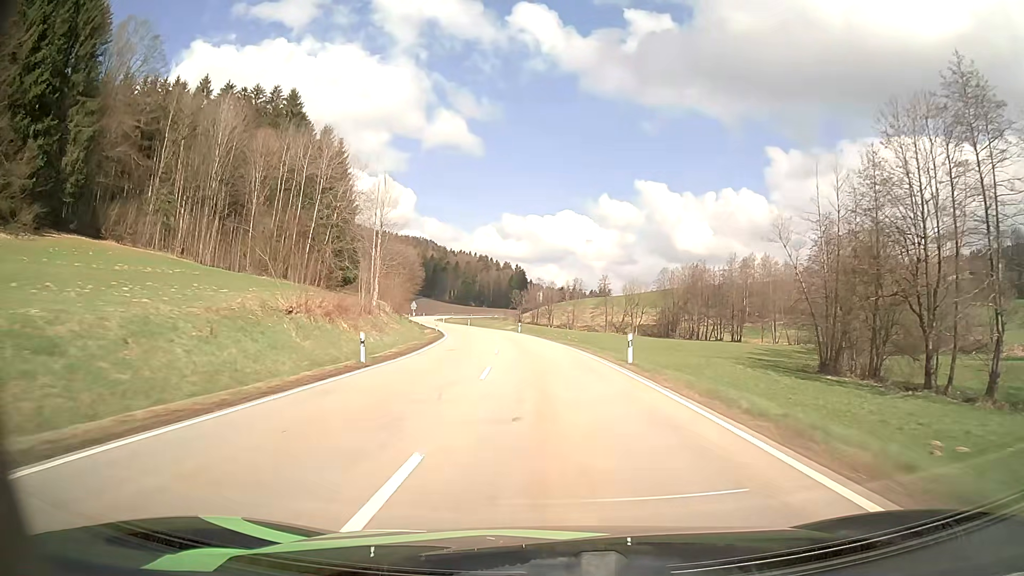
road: secondary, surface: asphalt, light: Day
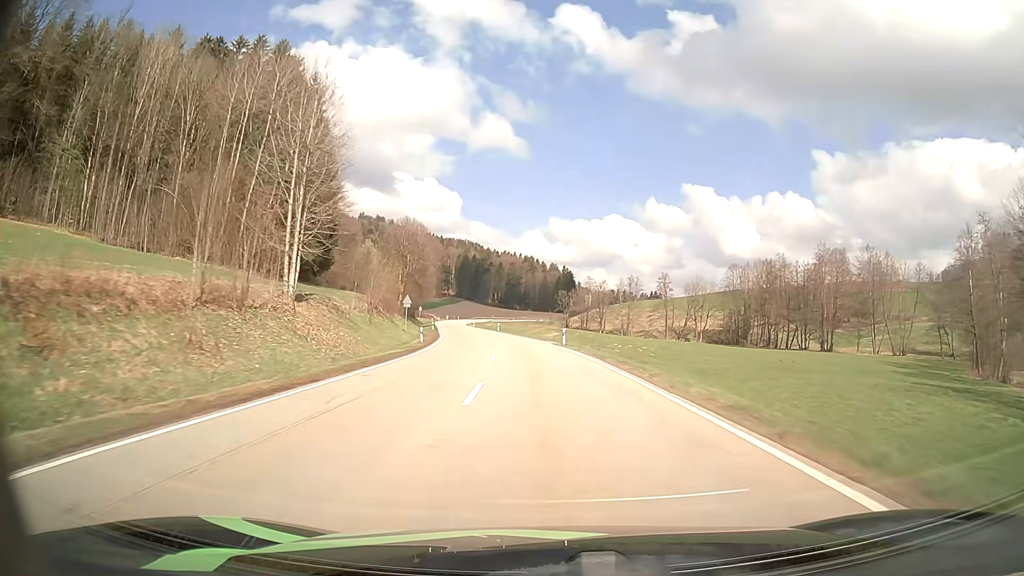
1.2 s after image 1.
(-1.1, +30.4) m; -4°
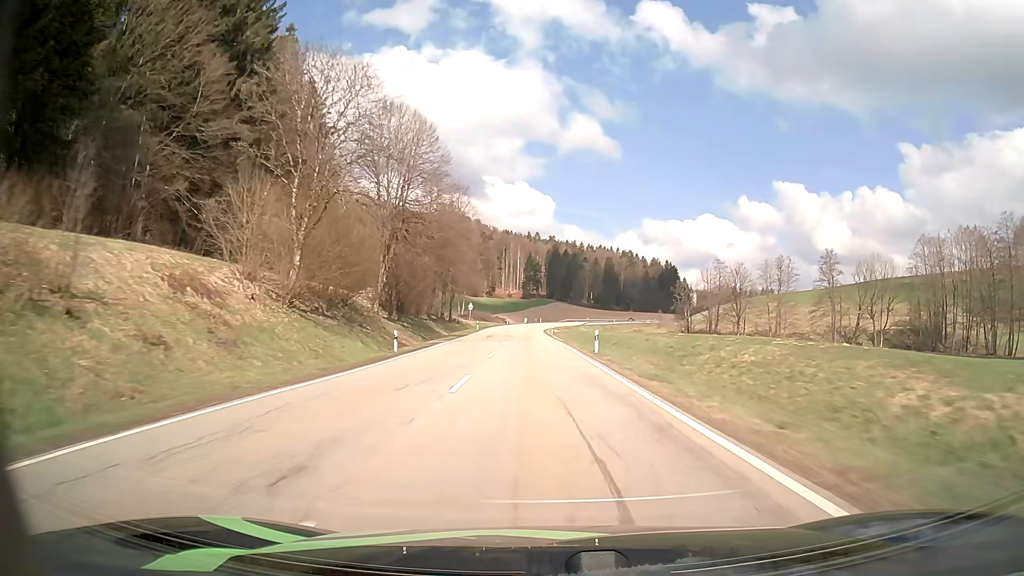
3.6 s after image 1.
(-4.4, +61.8) m; -8°
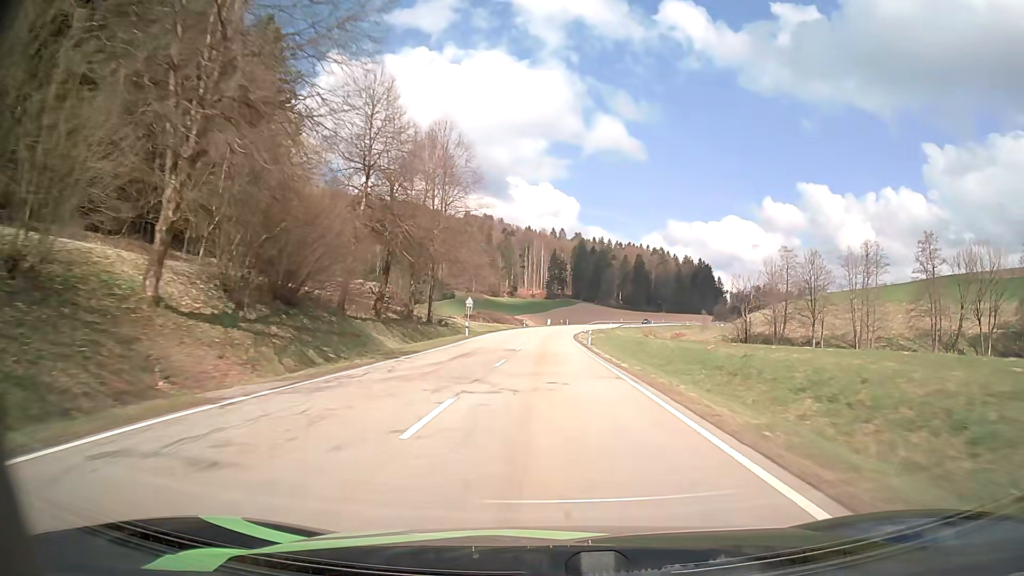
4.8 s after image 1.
(-0.7, +31.2) m; -2°
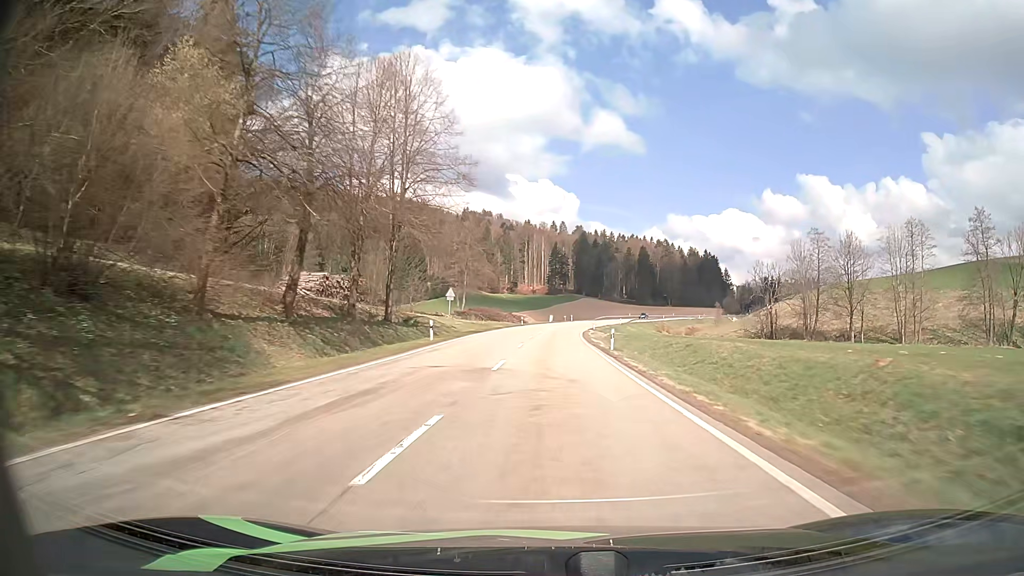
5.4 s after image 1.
(0.0, +15.4) m; 0°
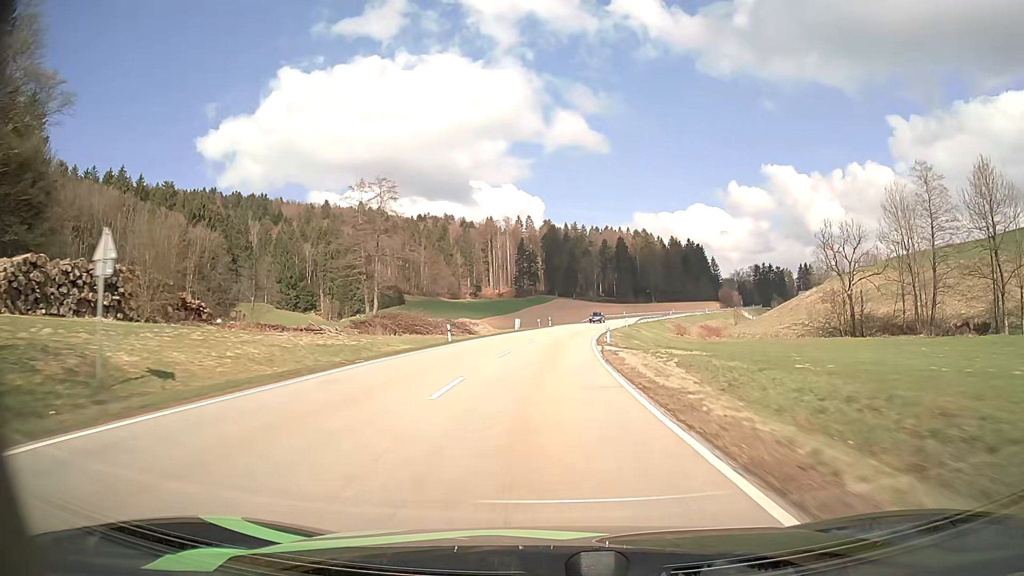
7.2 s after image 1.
(+0.7, +45.5) m; +2°
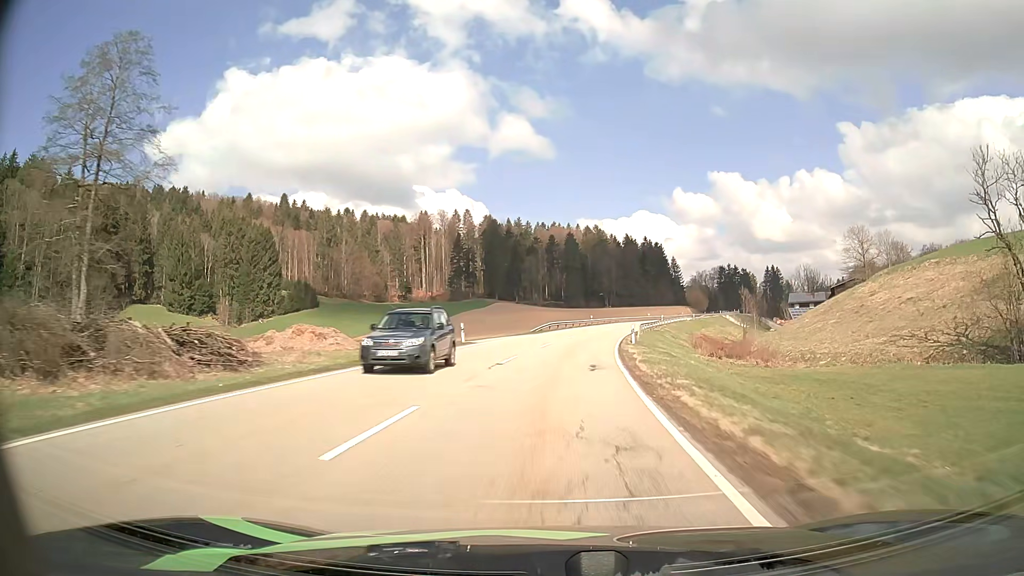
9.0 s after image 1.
(+1.7, +43.7) m; +5°
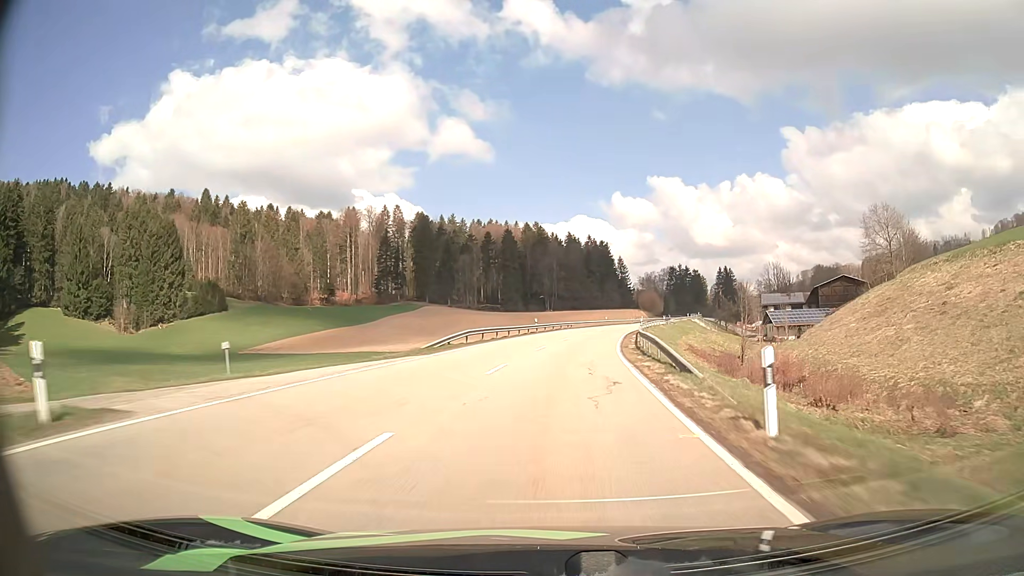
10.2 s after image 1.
(+1.2, +28.5) m; +5°
(0, +10) (+1, +20) (+2, +30) (+3, +40) (+4, +50) (+6, +60) (+8, +69) (+10, +79) (+12, +89) (+15, +99) m
